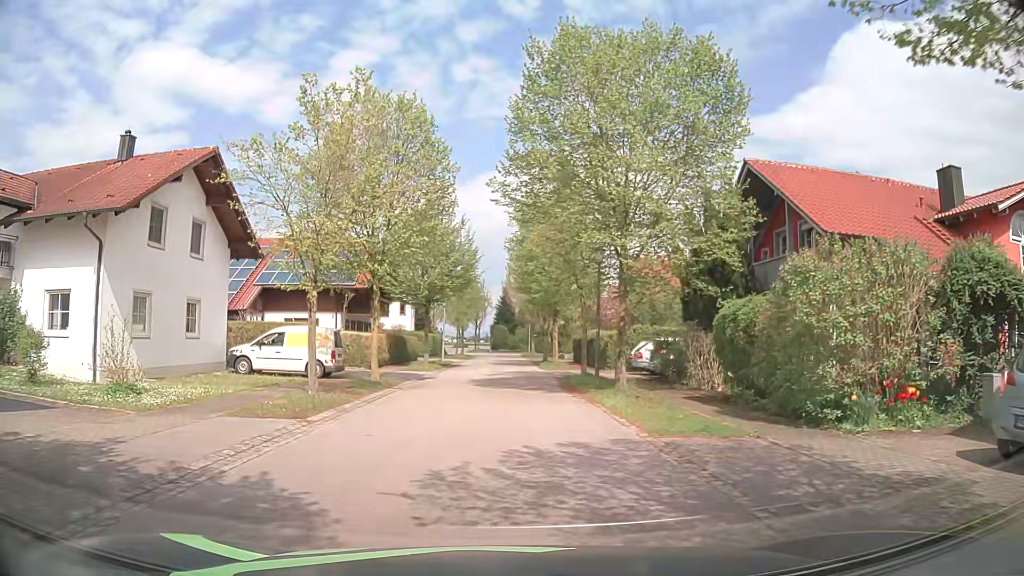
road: residential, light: Day
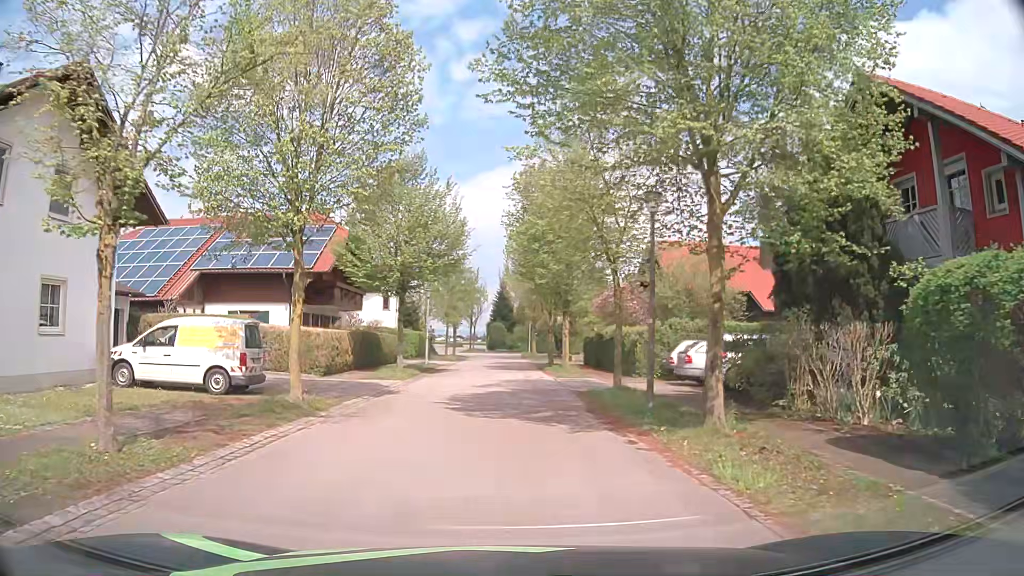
(0.0, +8.1) m; 0°
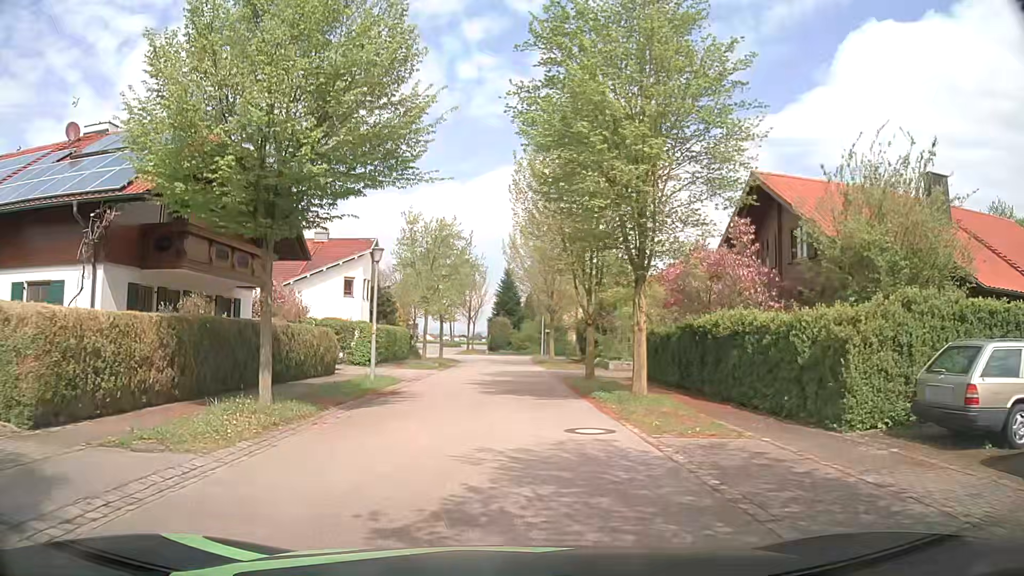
(0.0, +16.3) m; 0°
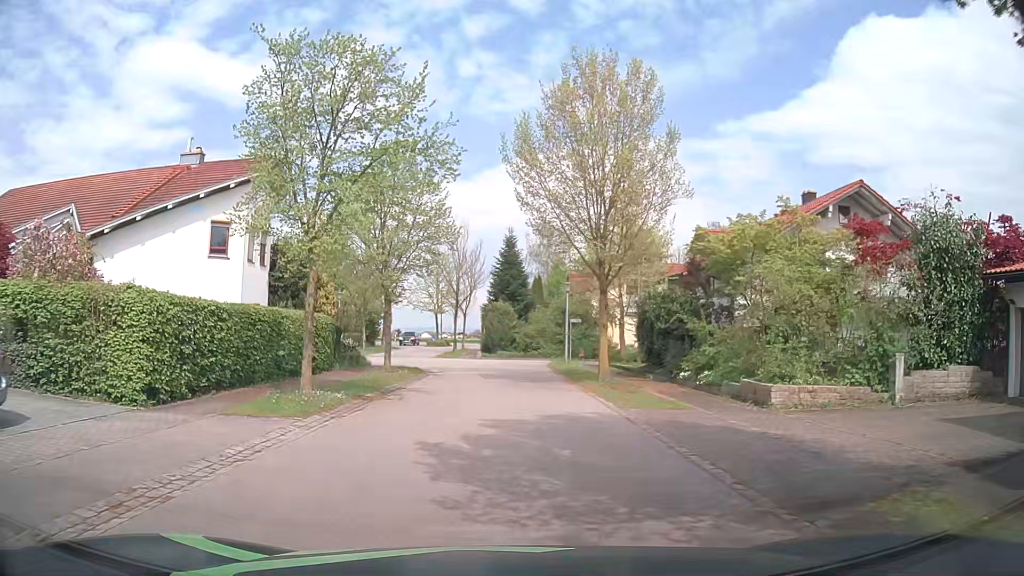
(-0.1, +20.8) m; 0°
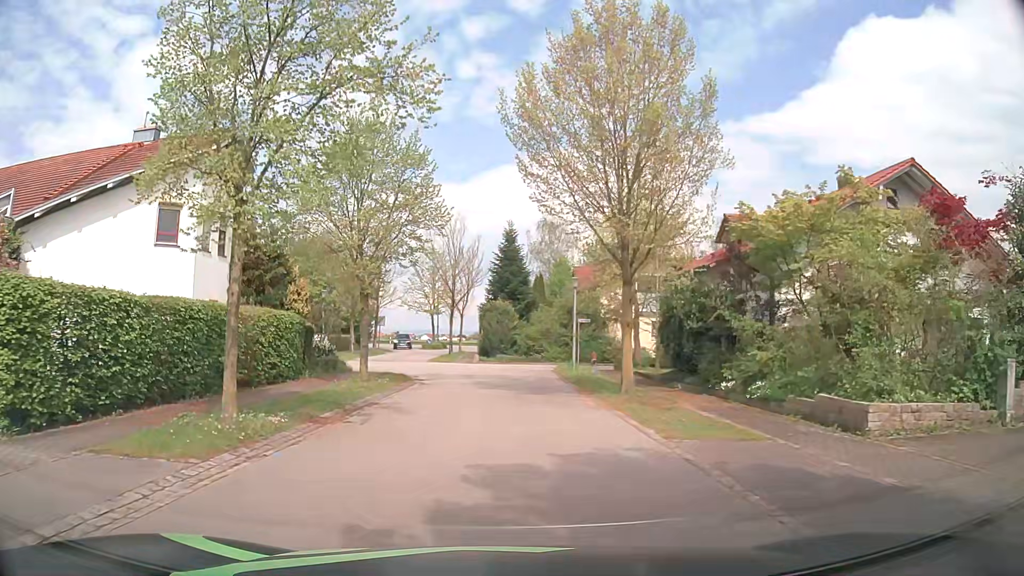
(0.0, +3.9) m; -1°
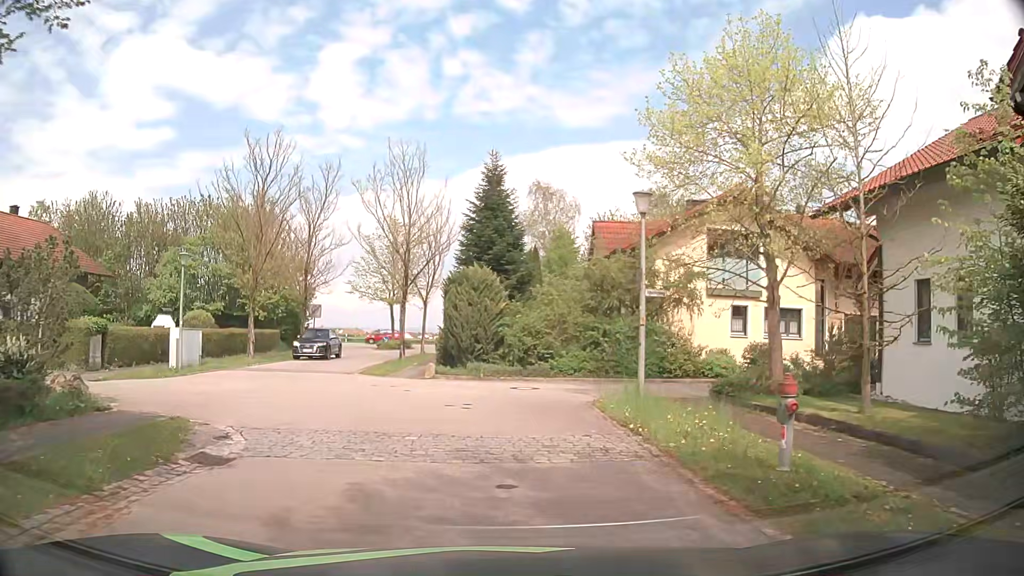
(+0.3, +17.3) m; +2°
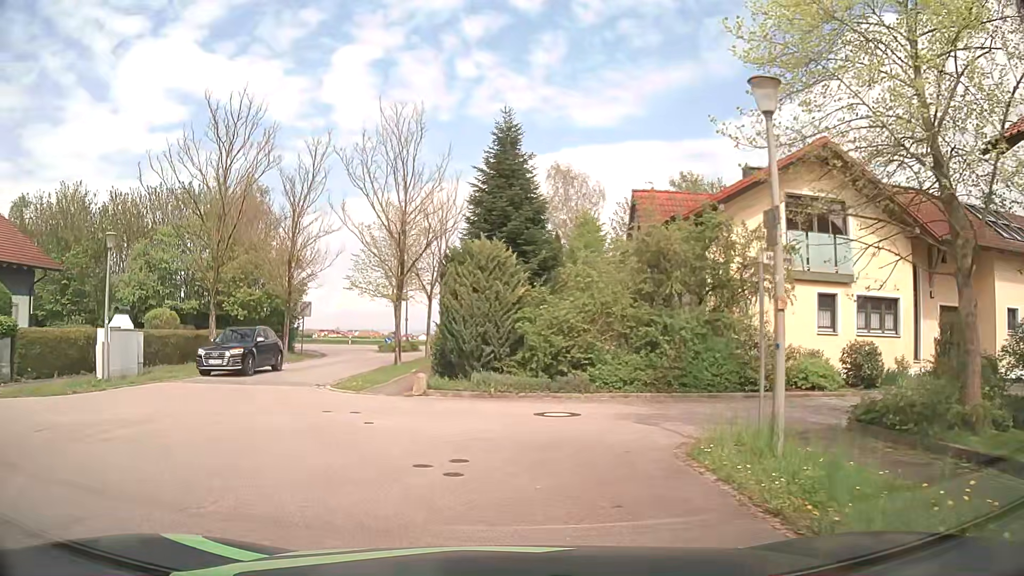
(-0.1, +6.1) m; -2°
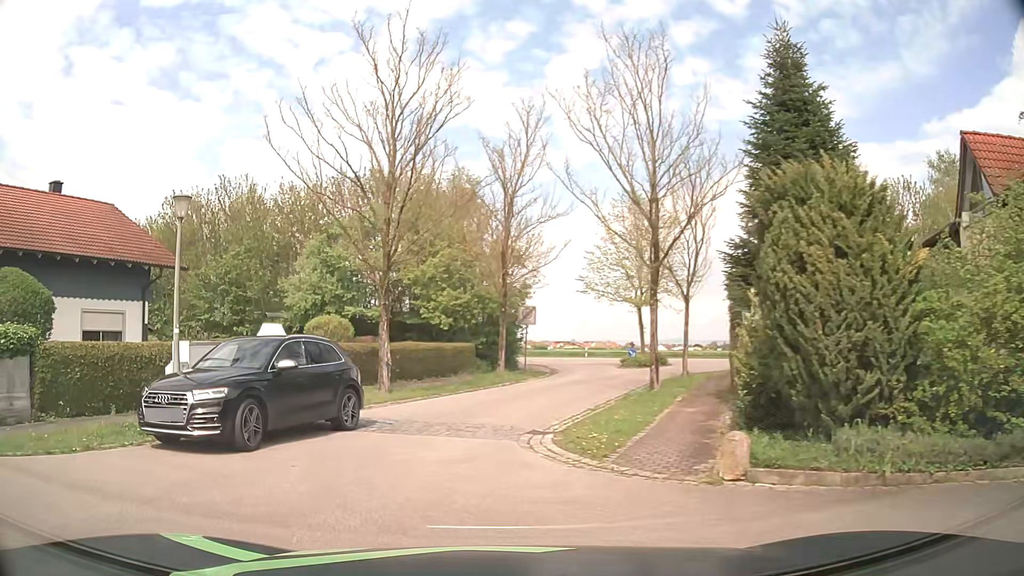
(-1.1, +7.9) m; -18°
